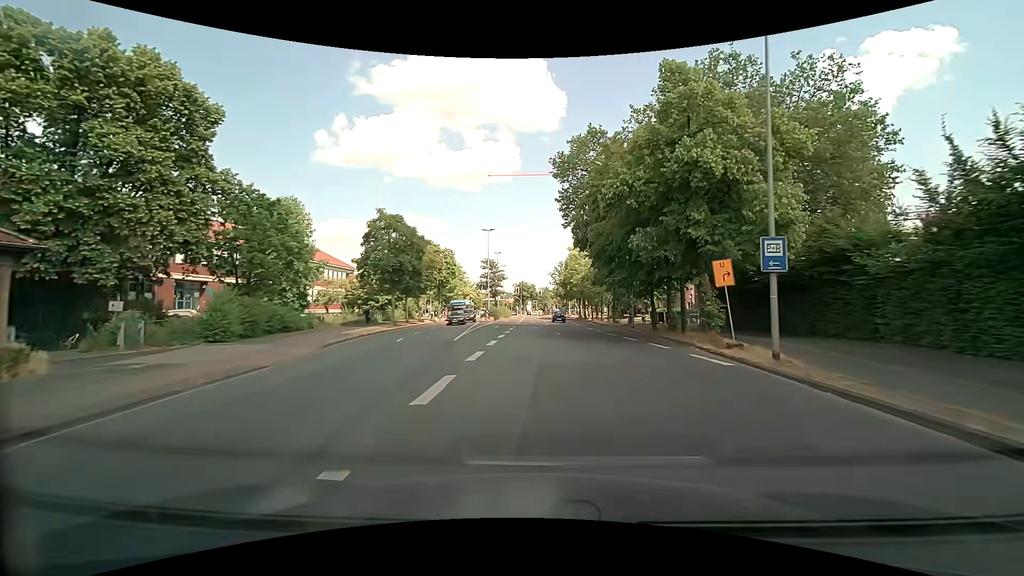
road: secondary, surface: asphalt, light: Day
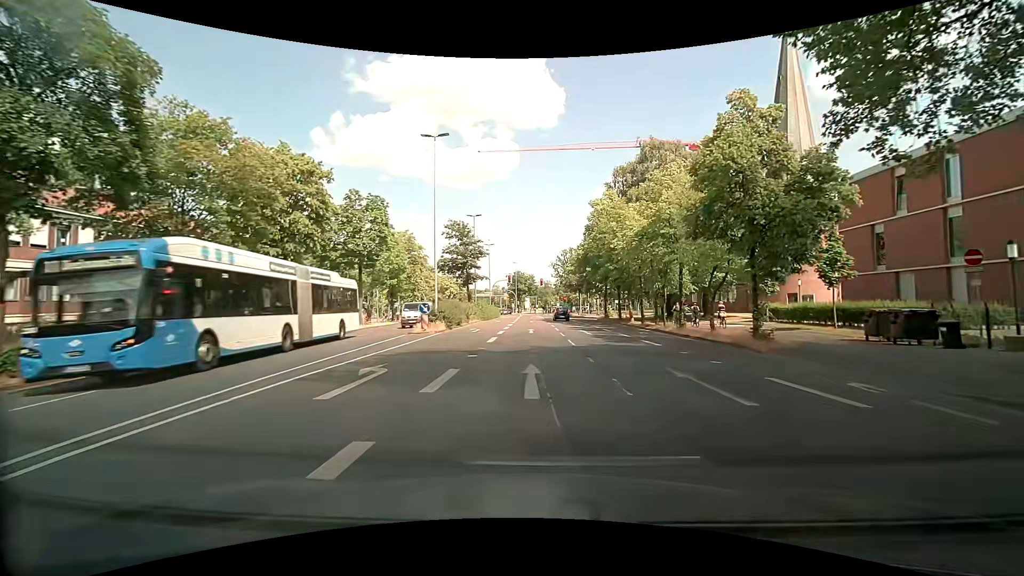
(+0.1, +35.3) m; 0°
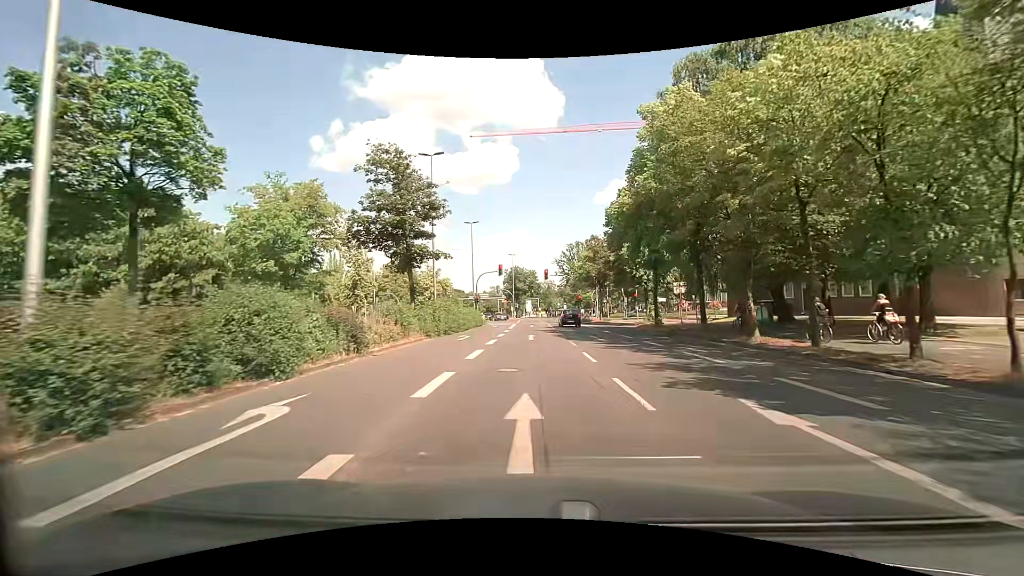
(+0.1, +24.5) m; 0°
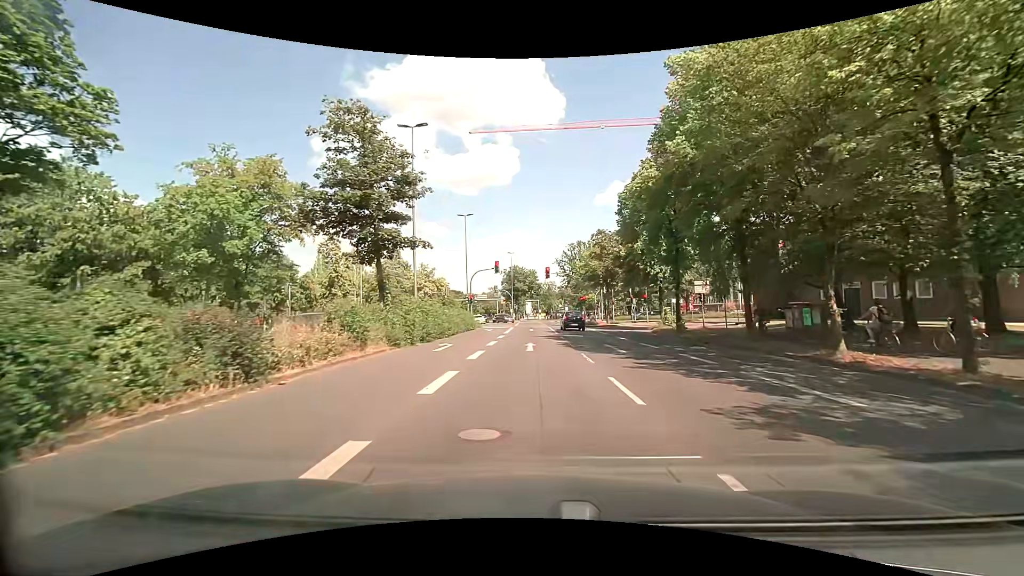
(0.0, +5.5) m; 0°
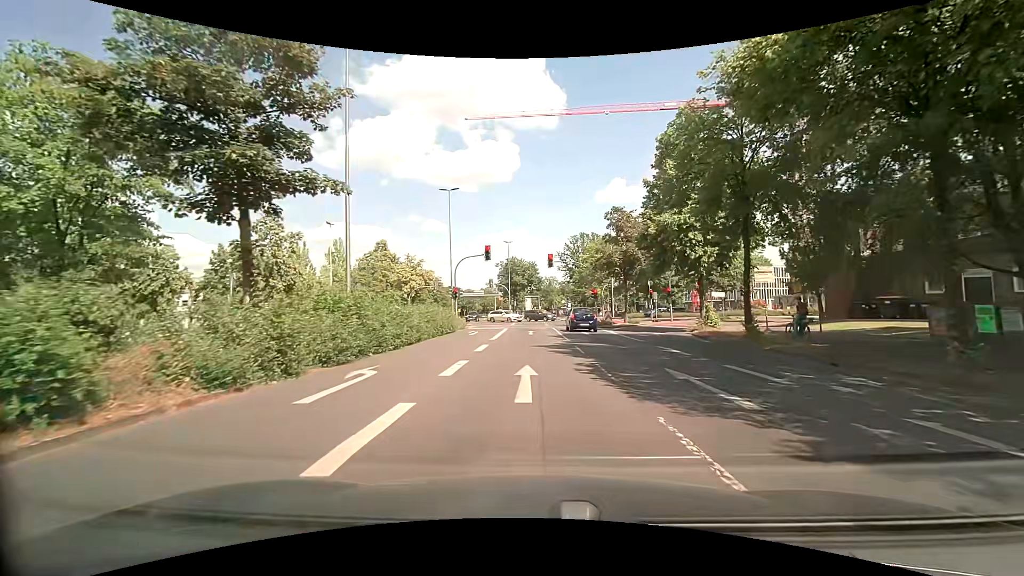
(0.0, +10.0) m; 0°
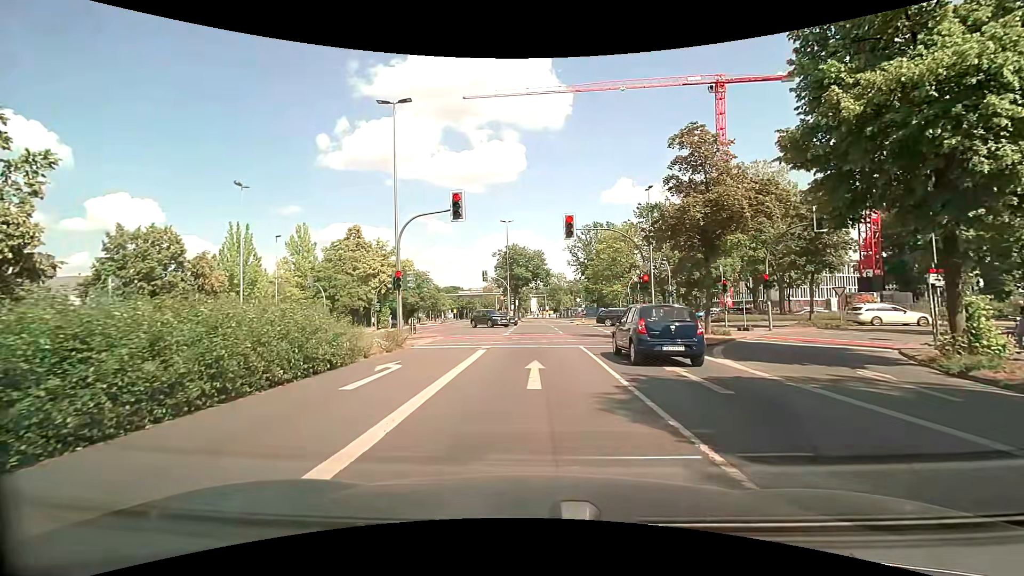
(0.0, +18.4) m; -1°
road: secondary_link
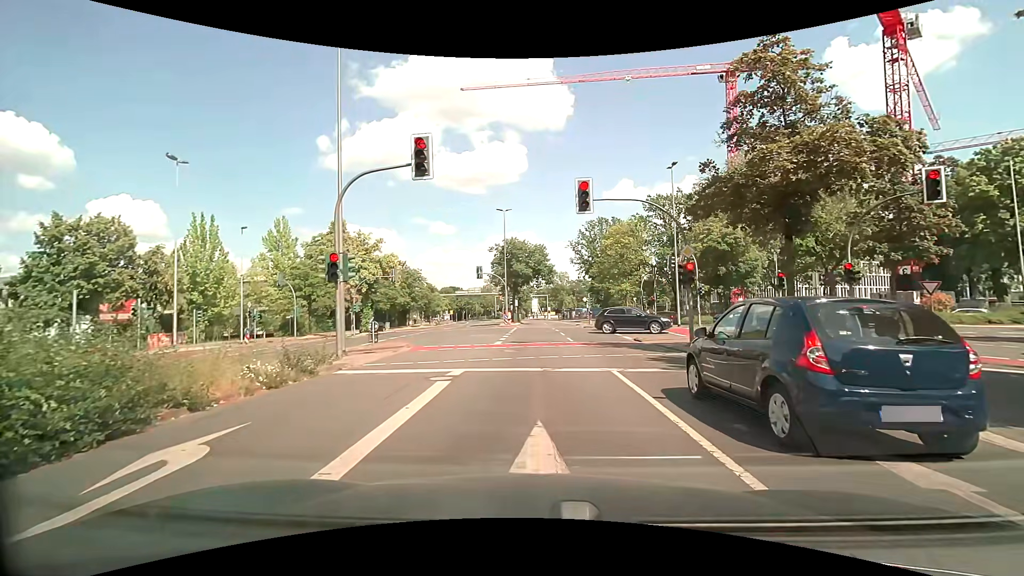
(+0.1, +7.2) m; +1°
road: secondary
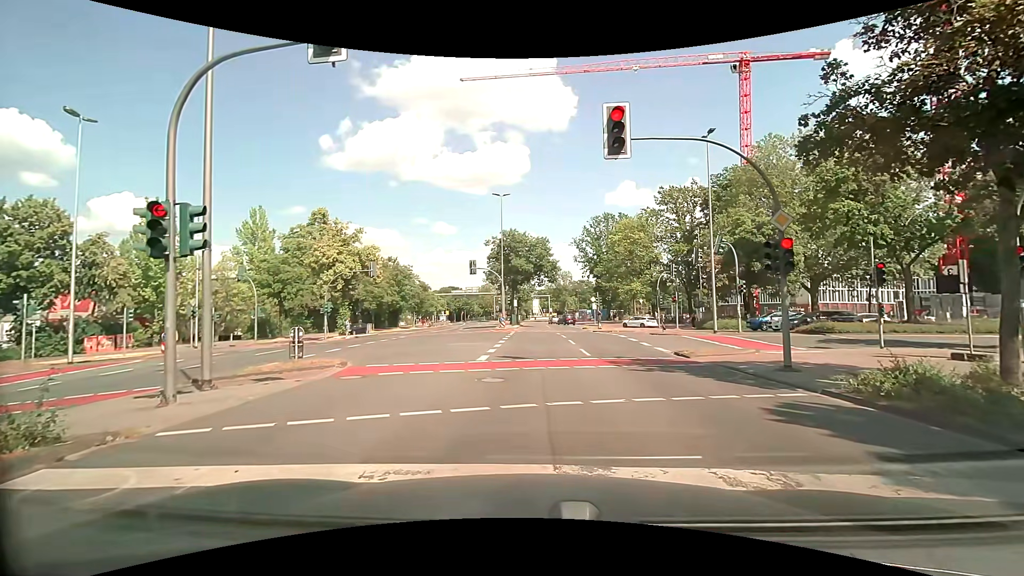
(0.0, +7.0) m; 0°
